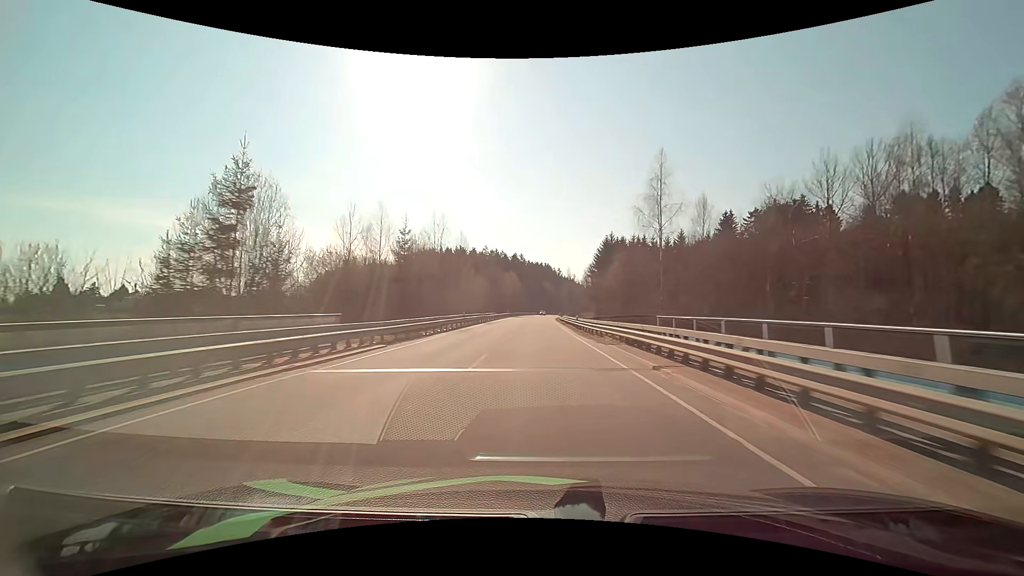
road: primary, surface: asphalt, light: Day
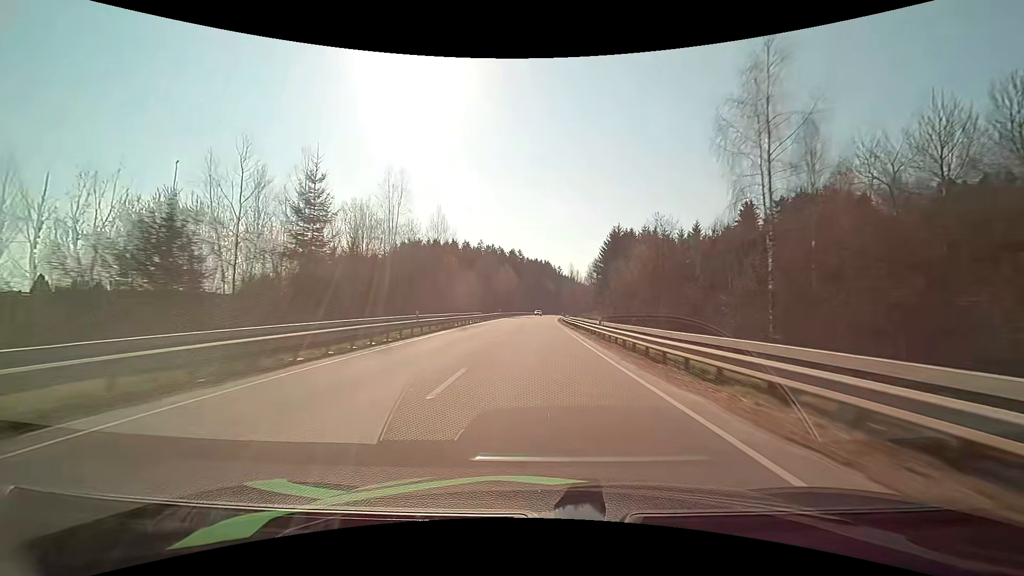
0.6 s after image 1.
(0.0, +16.1) m; 0°
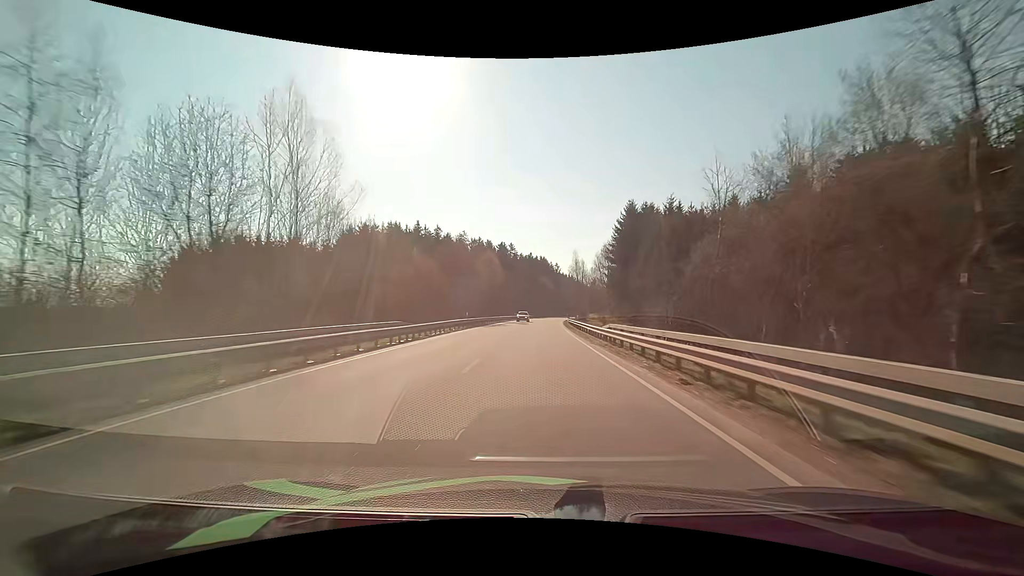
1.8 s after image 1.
(+0.1, +32.0) m; 0°
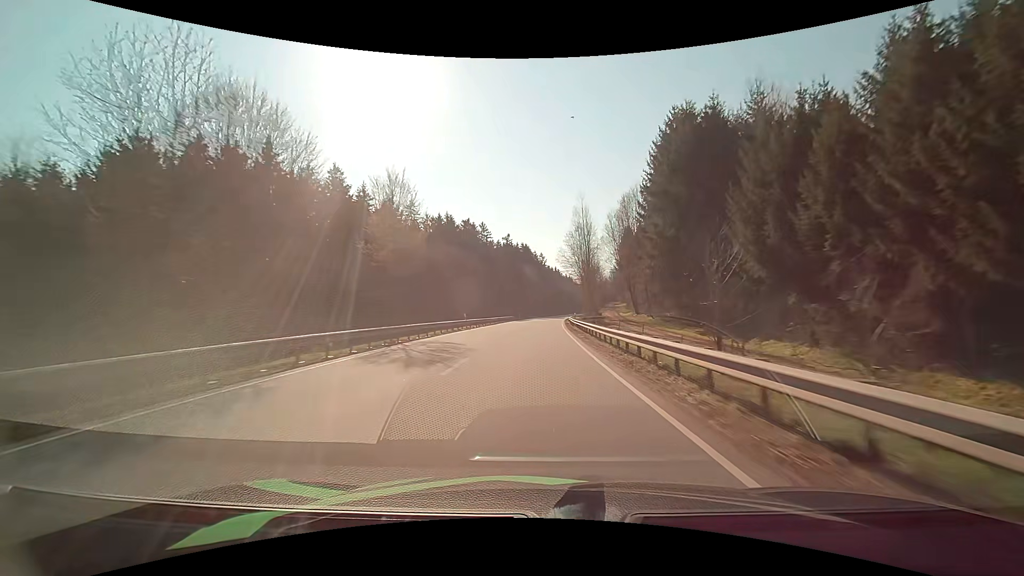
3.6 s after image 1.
(+0.7, +47.7) m; +2°
